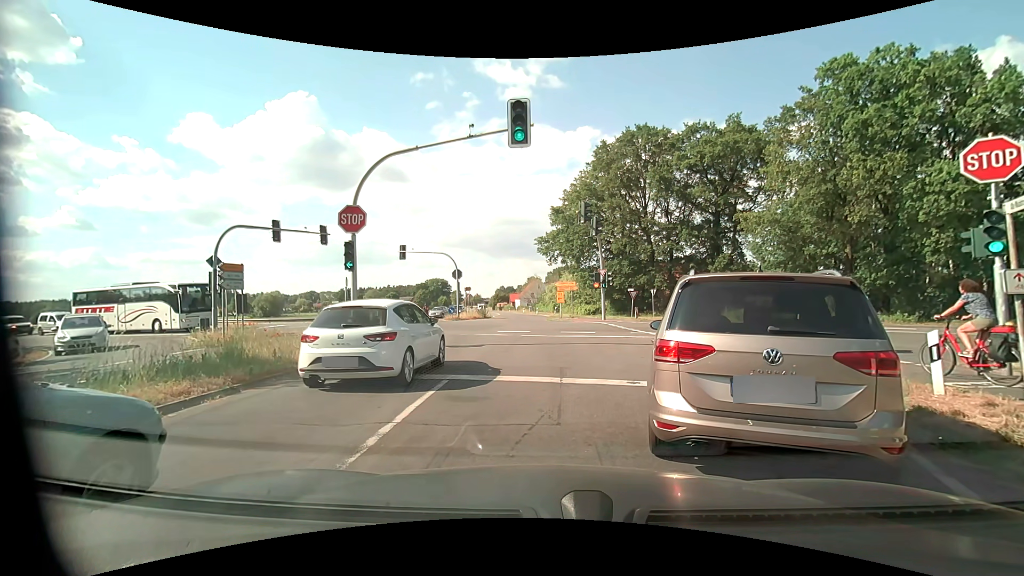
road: tertiary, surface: asphalt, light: Day
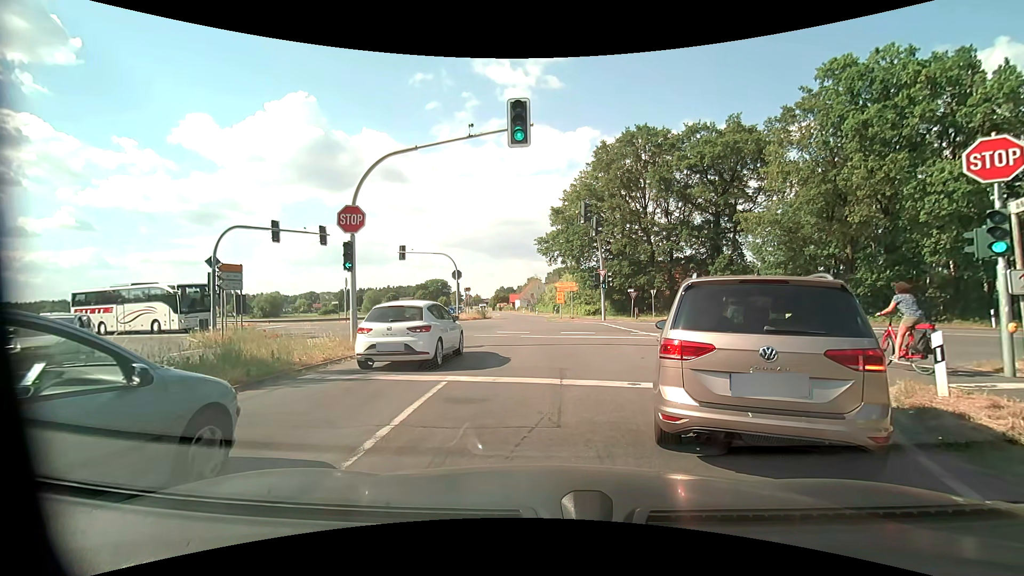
(0.0, +0.1) m; 0°
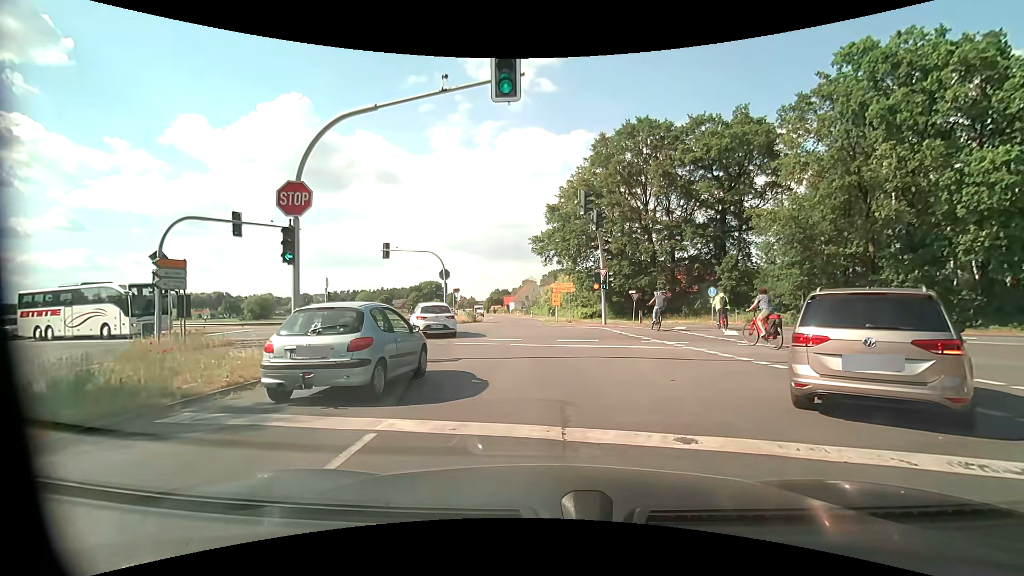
(0.0, +3.7) m; 0°
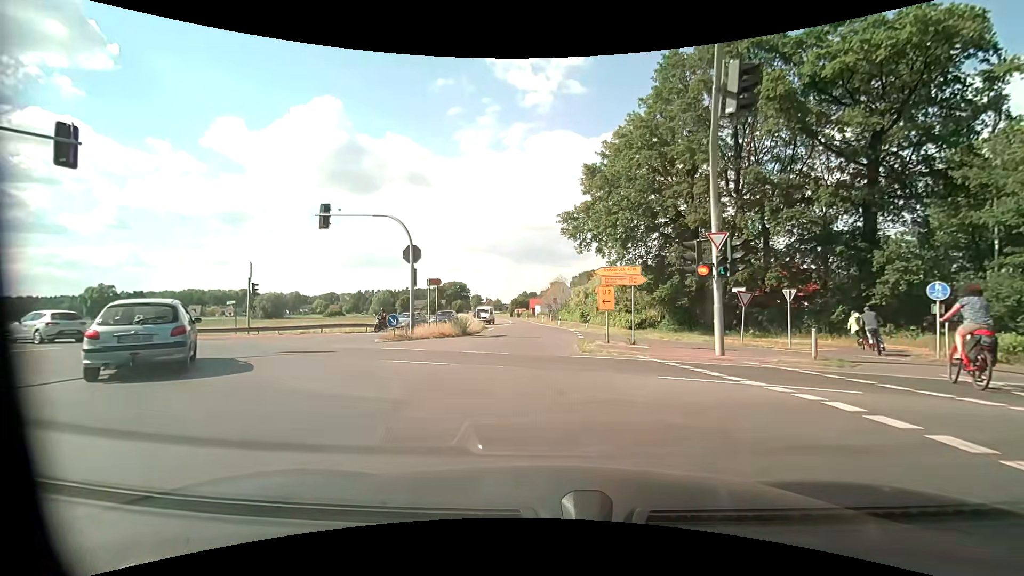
(-0.2, +18.0) m; -4°
(0, +10) (0, +20) (-1, +30) (-1, +40) (-1, +50) (-2, +60) (-2, +70) (-2, +80) (-3, +90) (-4, +100) m
